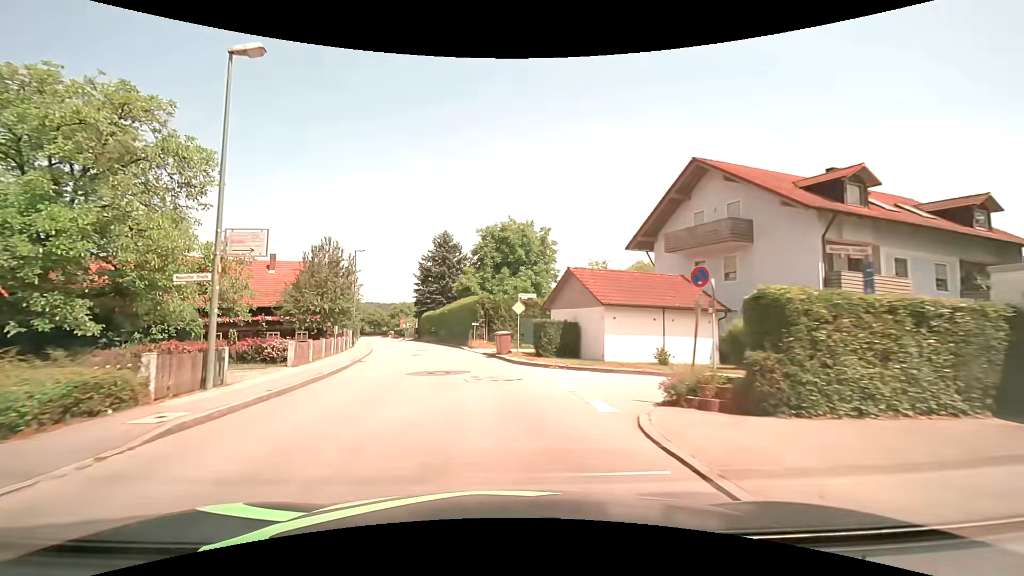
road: unclassified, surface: asphalt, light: Day
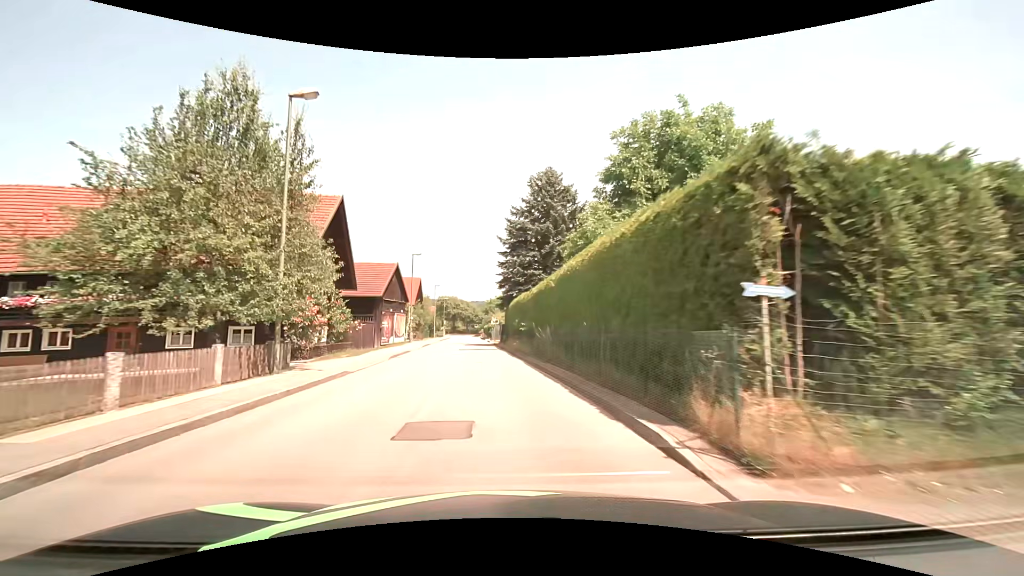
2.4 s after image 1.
(-3.5, +29.4) m; -12°
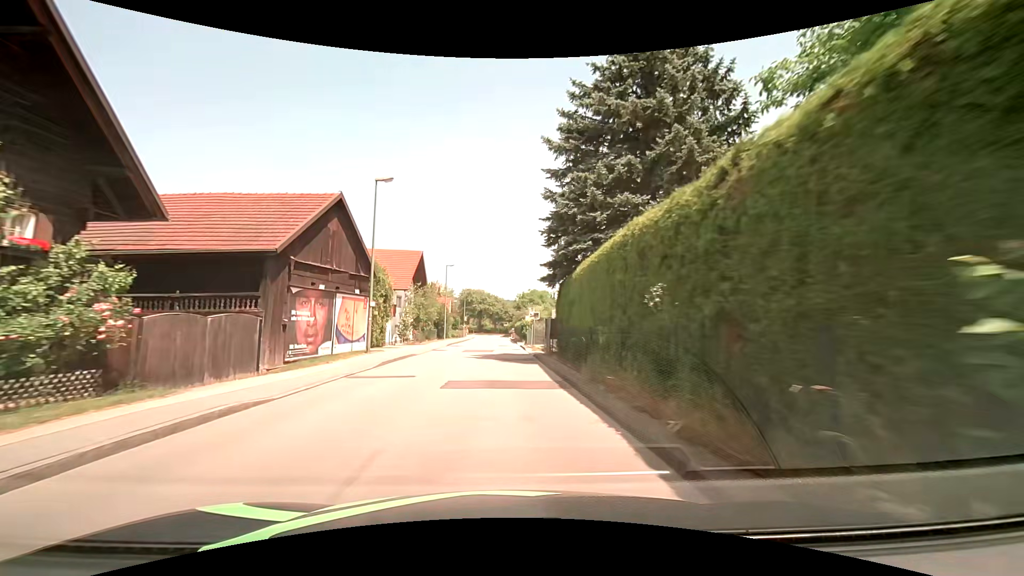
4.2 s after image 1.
(-1.1, +22.6) m; -4°
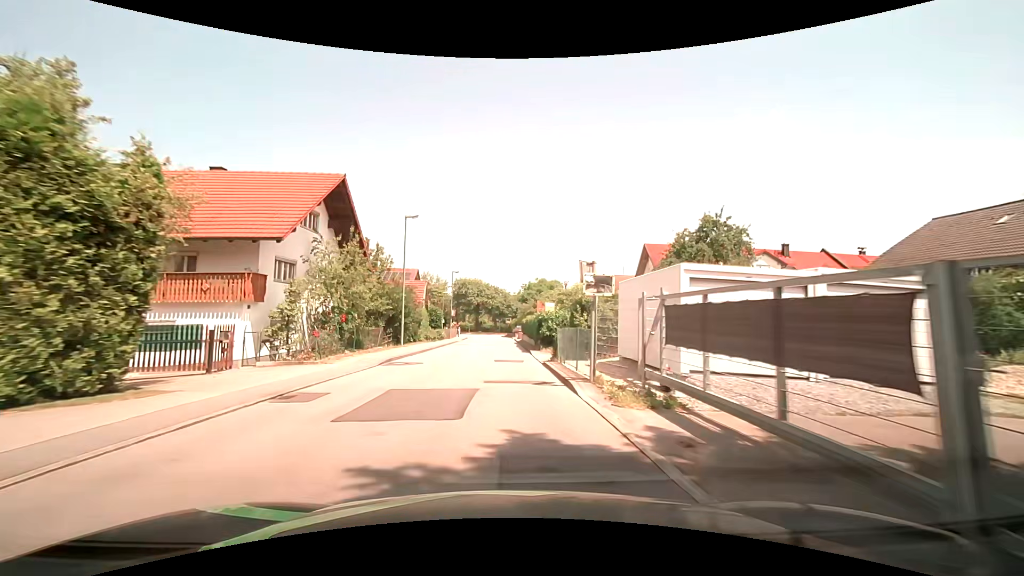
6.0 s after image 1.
(-0.2, +22.8) m; 0°
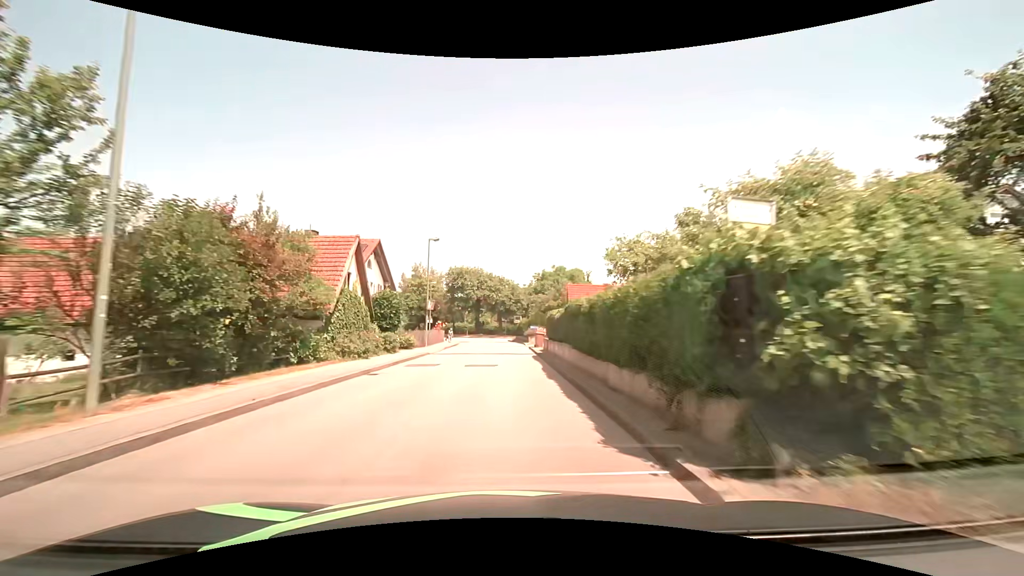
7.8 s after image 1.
(-0.2, +22.9) m; 0°
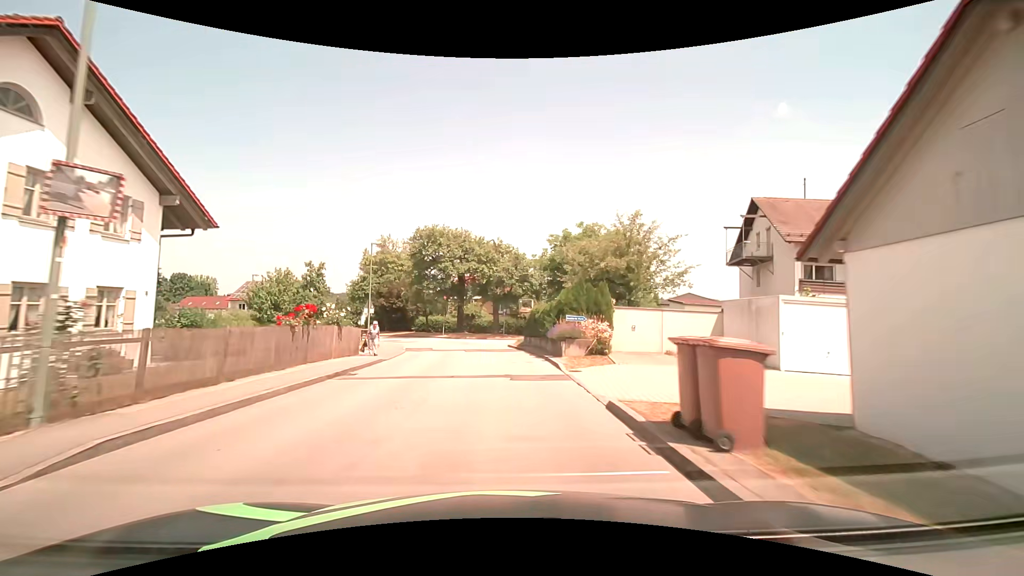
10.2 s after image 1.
(-0.1, +30.6) m; 0°
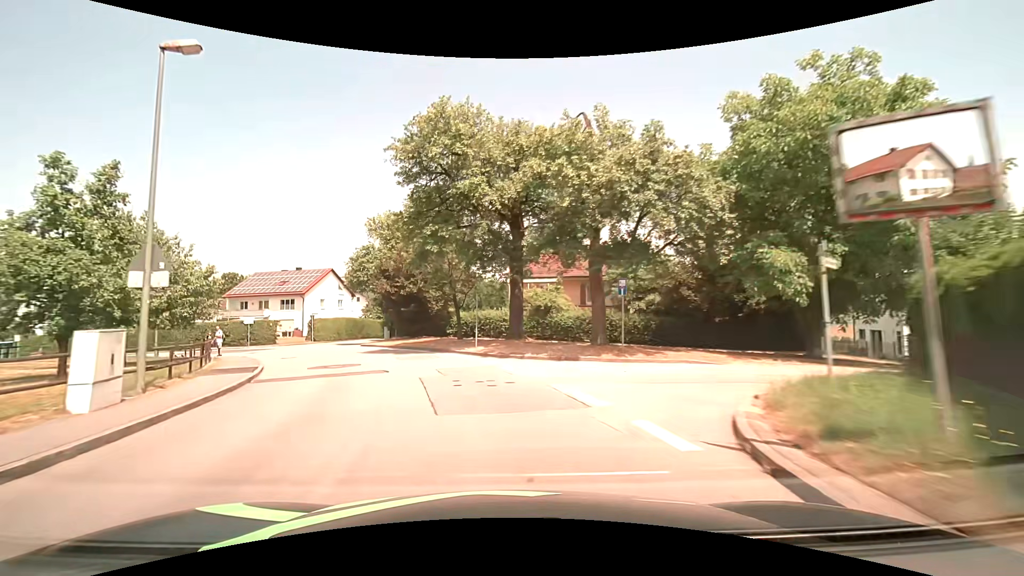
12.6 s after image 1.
(-1.1, +29.9) m; -8°
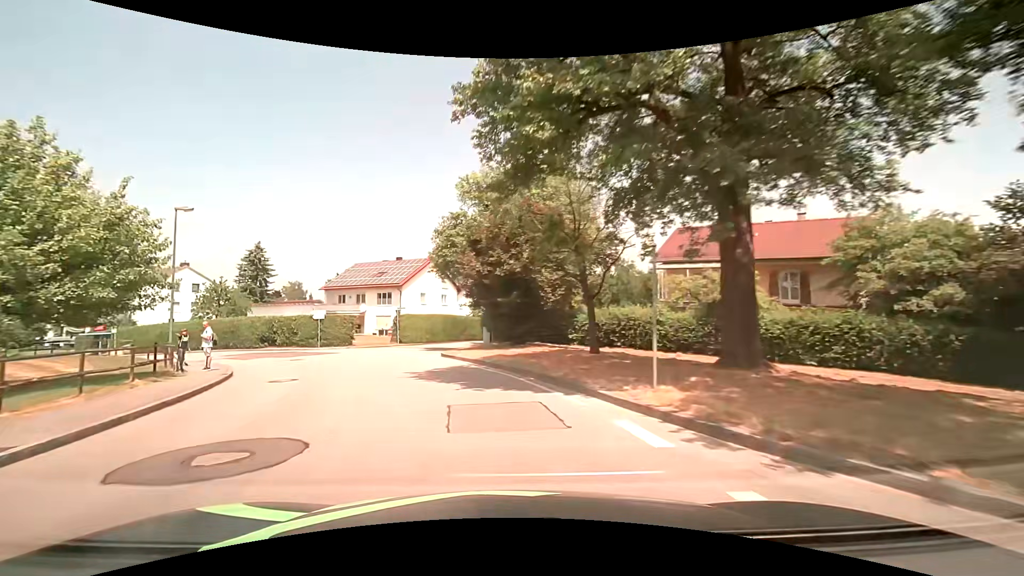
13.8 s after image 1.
(-1.7, +13.9) m; -13°
(-1, +10) (-4, +19) (-9, +28) (-16, +35) (-24, +41) (-33, +46) (-42, +50) (-52, +54) (-61, +58) (-70, +62) m
